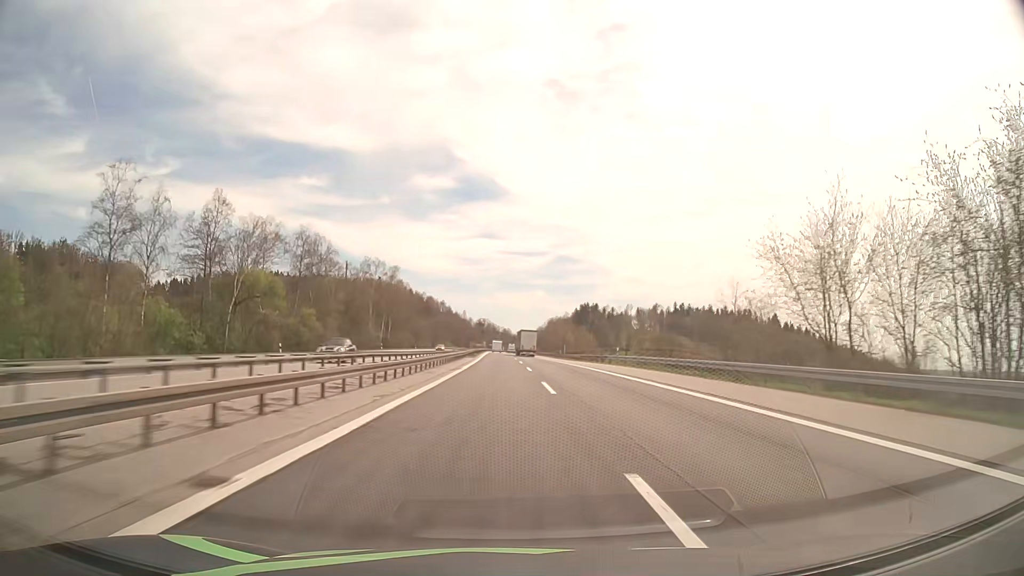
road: motorway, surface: asphalt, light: Day
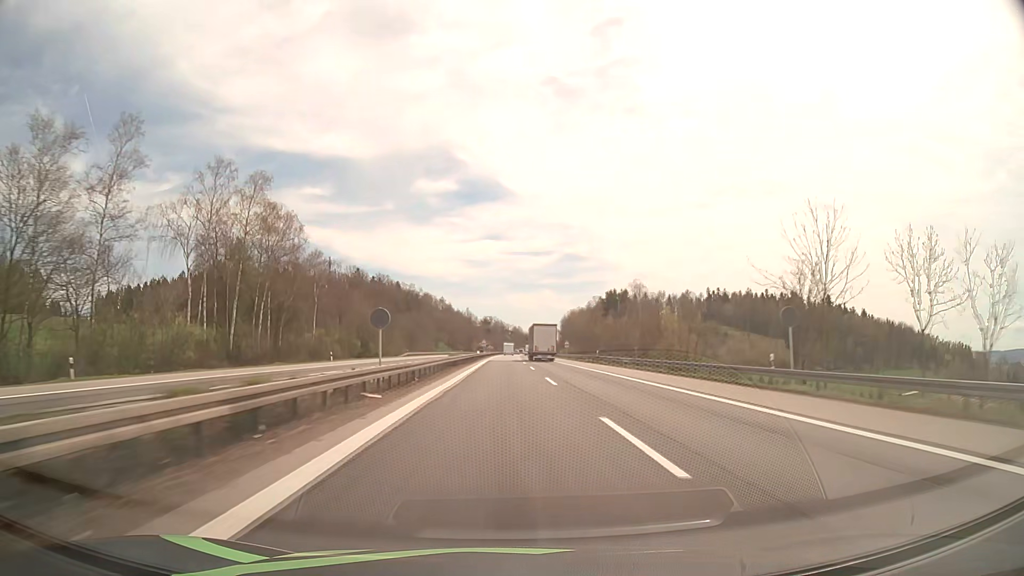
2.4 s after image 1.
(-0.9, +84.2) m; -1°
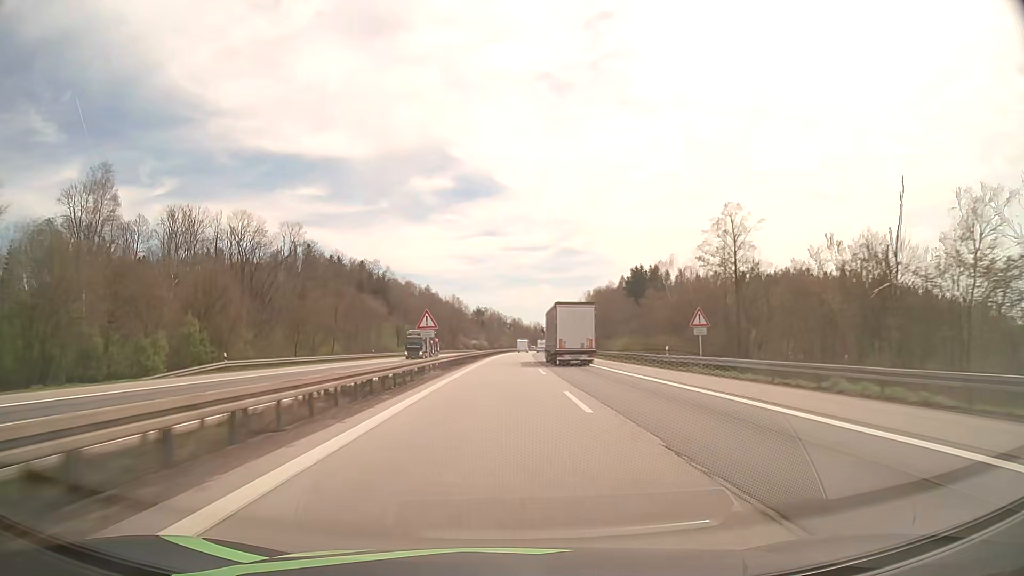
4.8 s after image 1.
(+0.2, +84.6) m; 0°
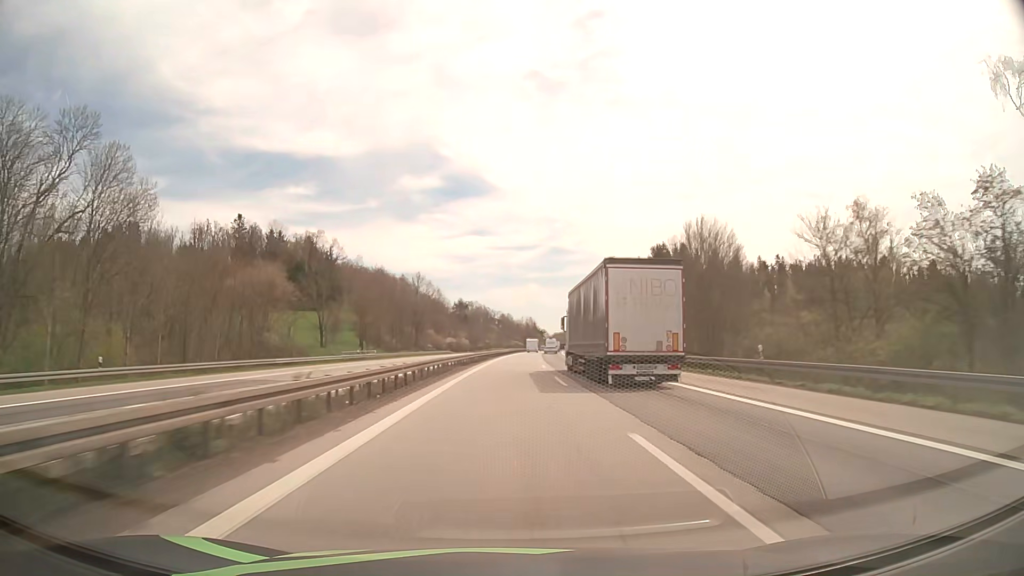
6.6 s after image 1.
(+0.4, +63.3) m; +1°
(0, +10) (0, +20) (0, +30) (0, +40) (+1, +50) (+1, +60) (+1, +70) (+2, +80) (+2, +90) (+3, +100) m
